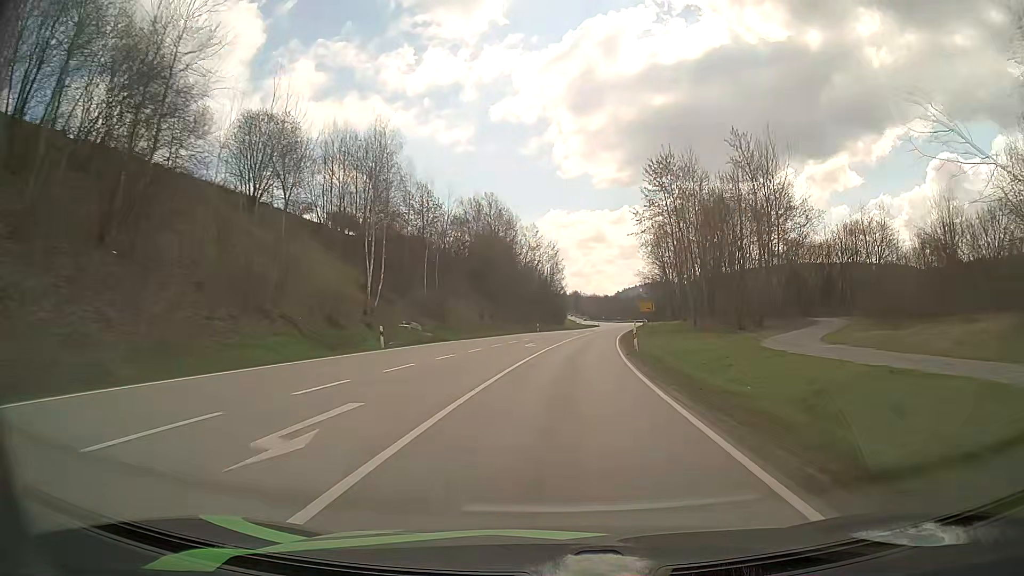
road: secondary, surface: asphalt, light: Day
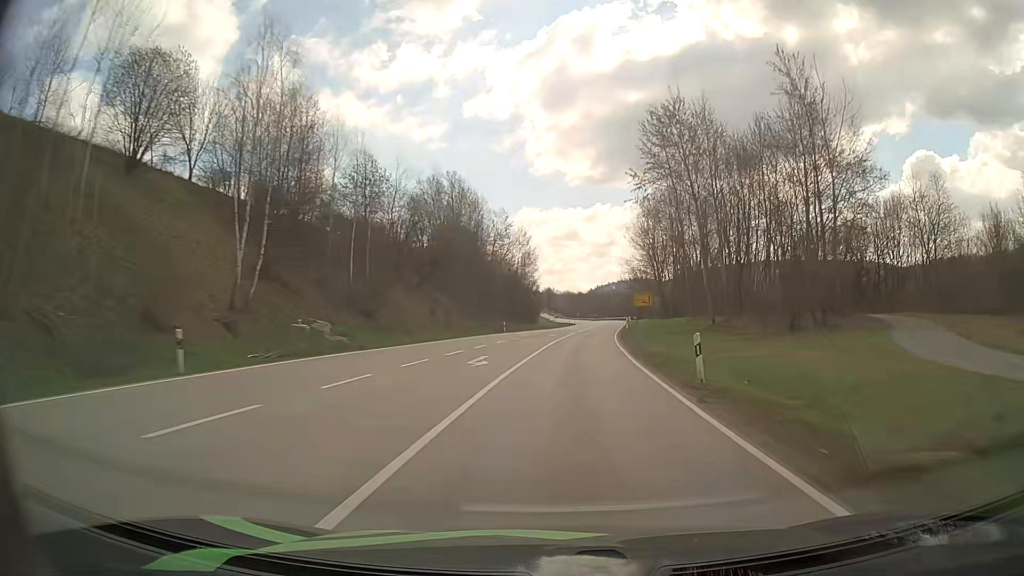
(+0.3, +16.7) m; +2°
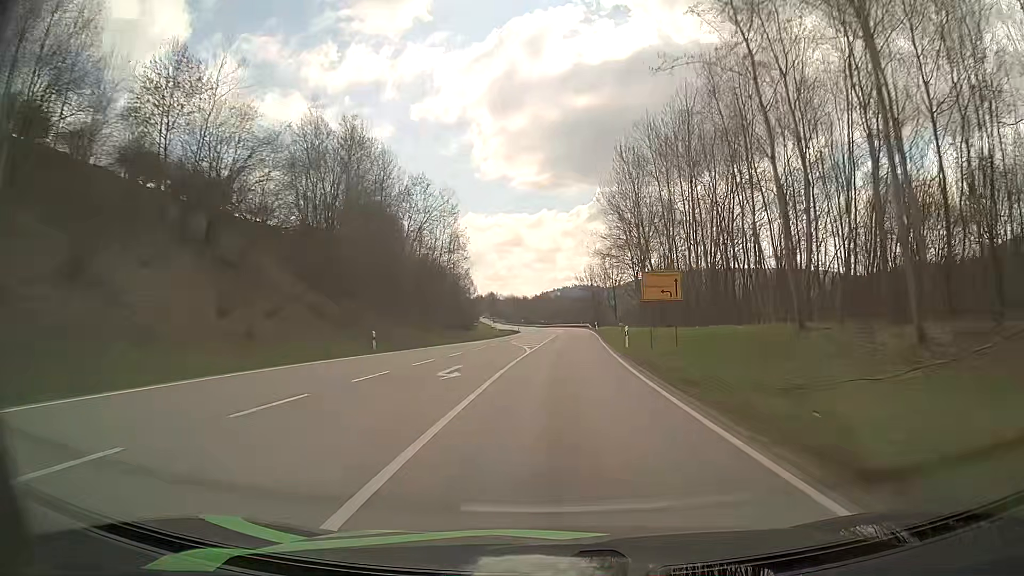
(+1.4, +33.2) m; +5°
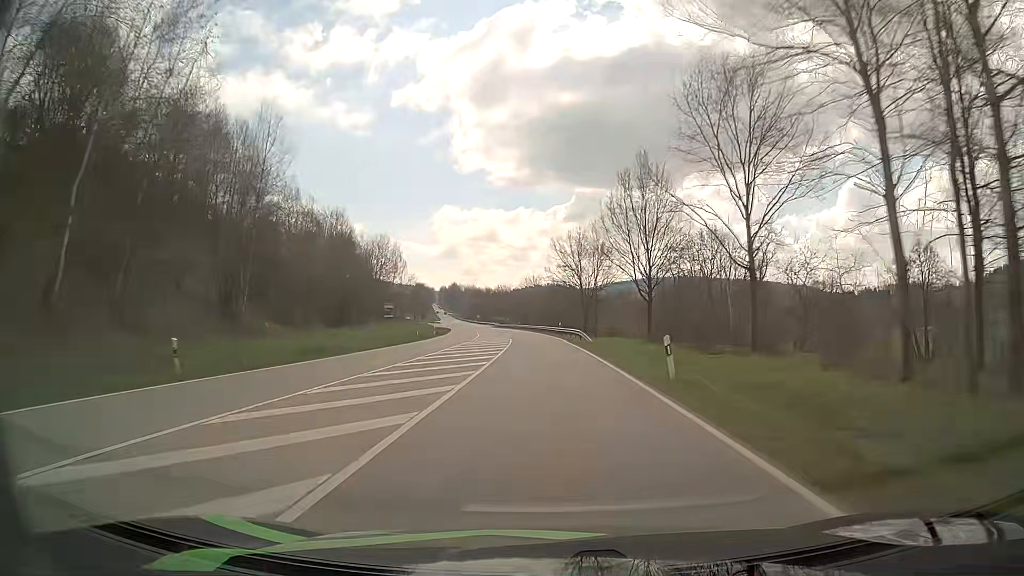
(+2.8, +65.6) m; +3°
